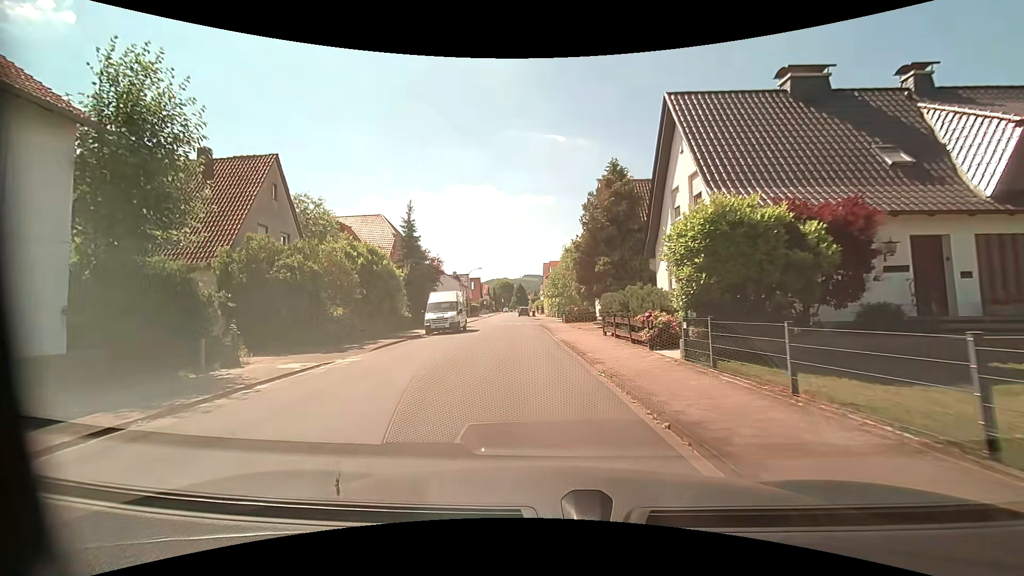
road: residential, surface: asphalt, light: Day
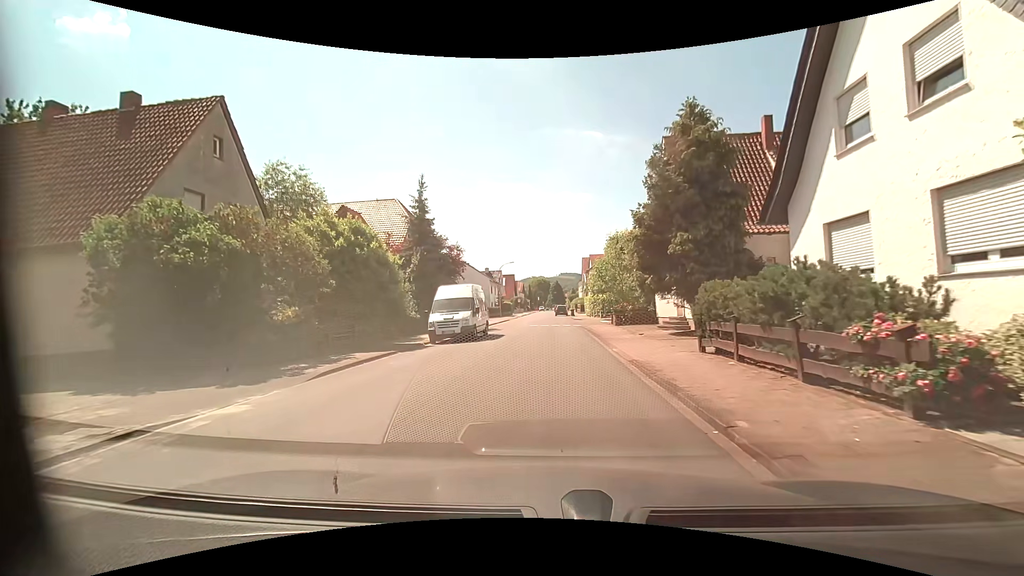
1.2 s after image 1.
(-0.4, +7.8) m; -5°
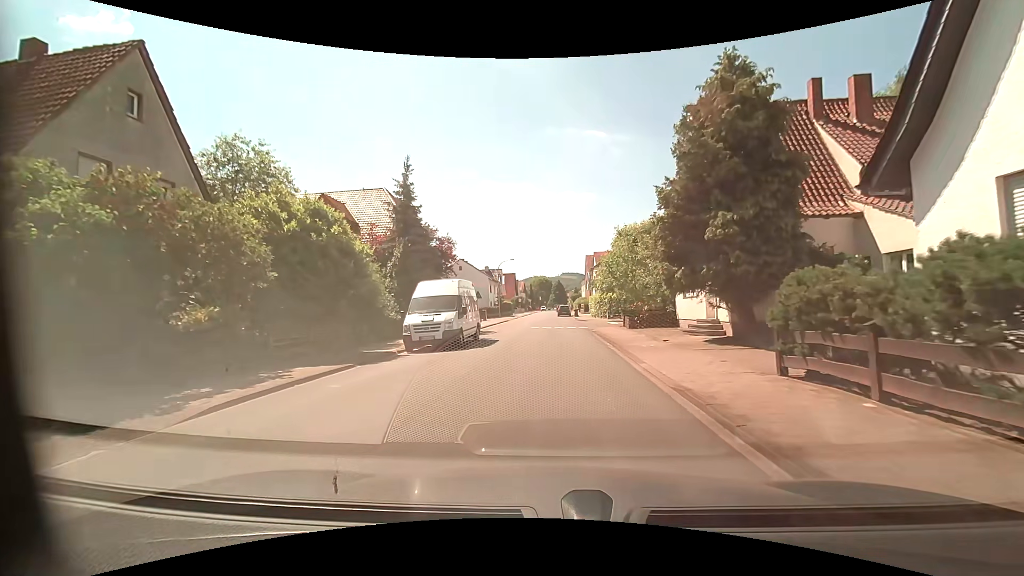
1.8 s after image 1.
(0.0, +4.0) m; -1°
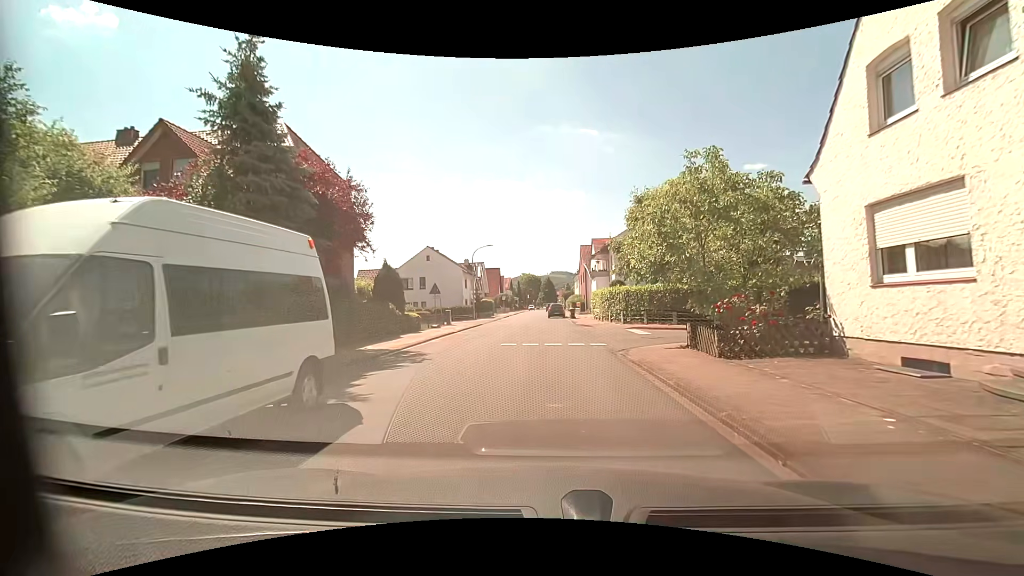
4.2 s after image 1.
(+0.2, +14.0) m; +1°
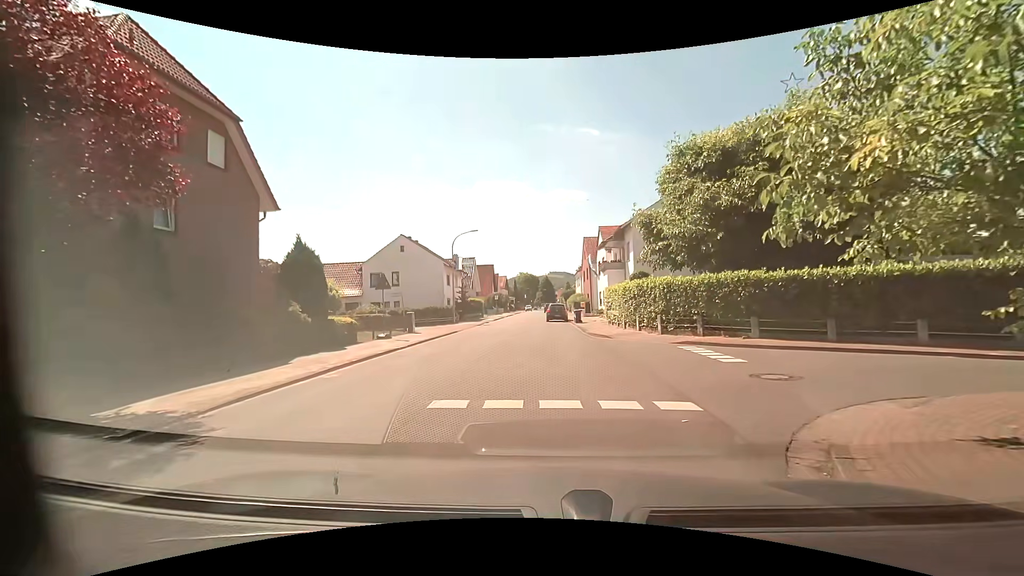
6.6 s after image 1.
(+0.2, +10.0) m; +1°
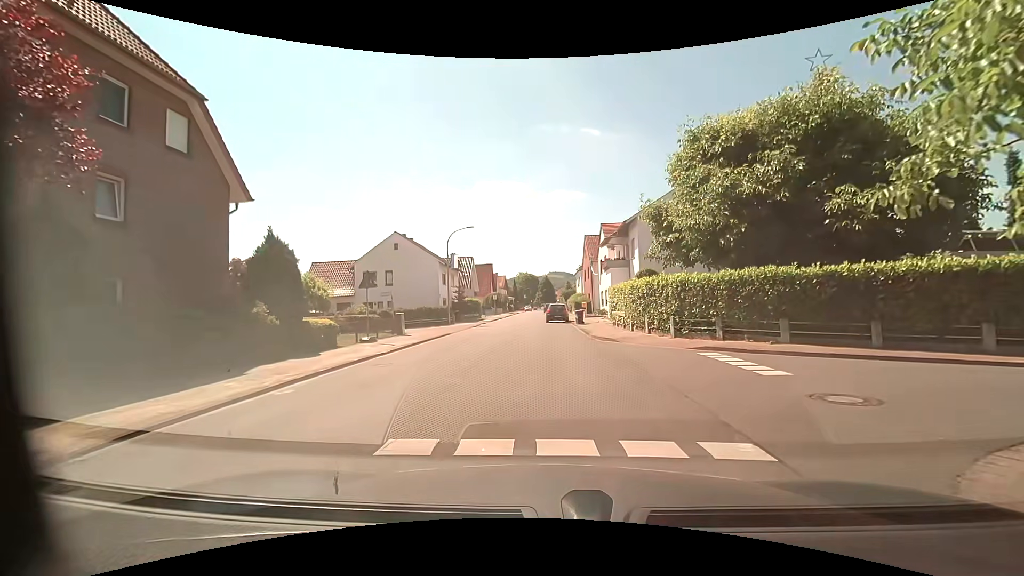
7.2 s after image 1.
(0.0, +2.0) m; +1°
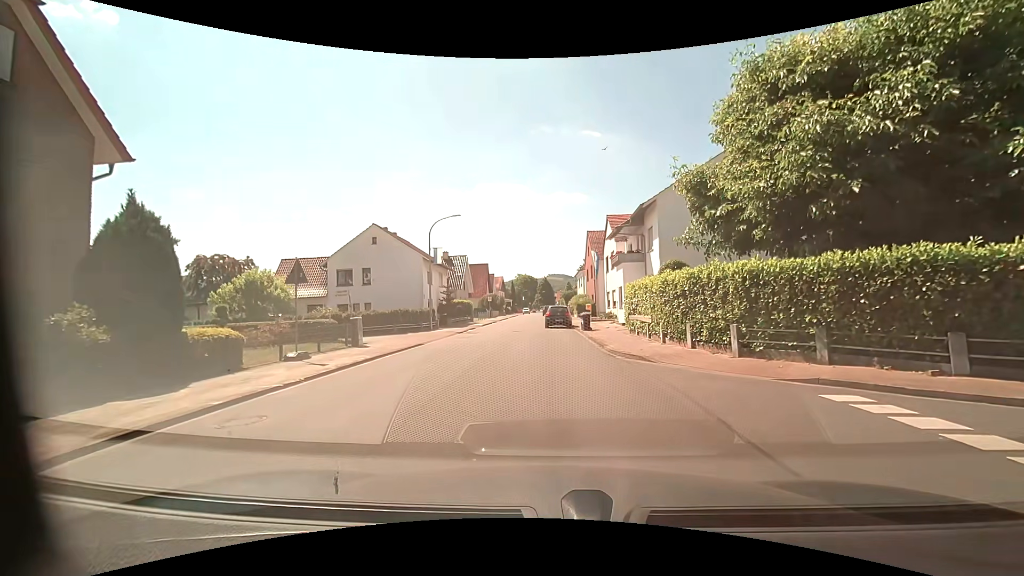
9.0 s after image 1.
(-0.1, +6.0) m; 0°
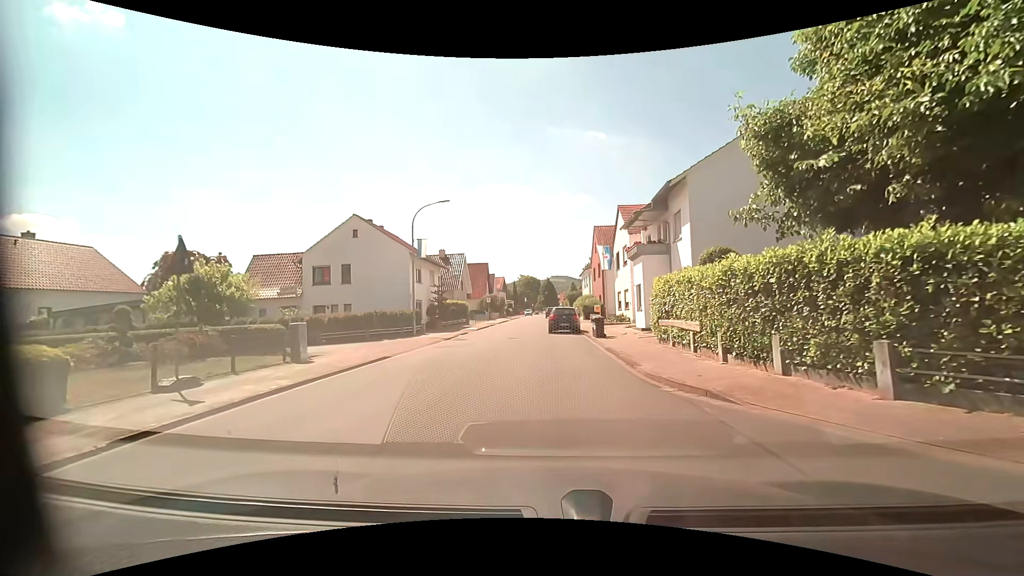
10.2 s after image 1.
(-0.1, +5.1) m; -1°
